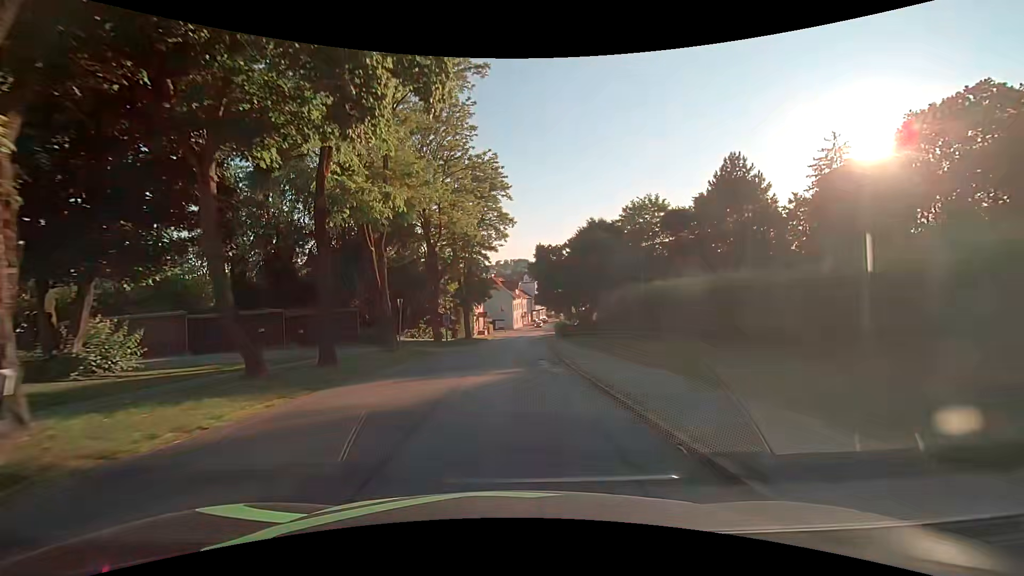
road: secondary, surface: asphalt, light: Day
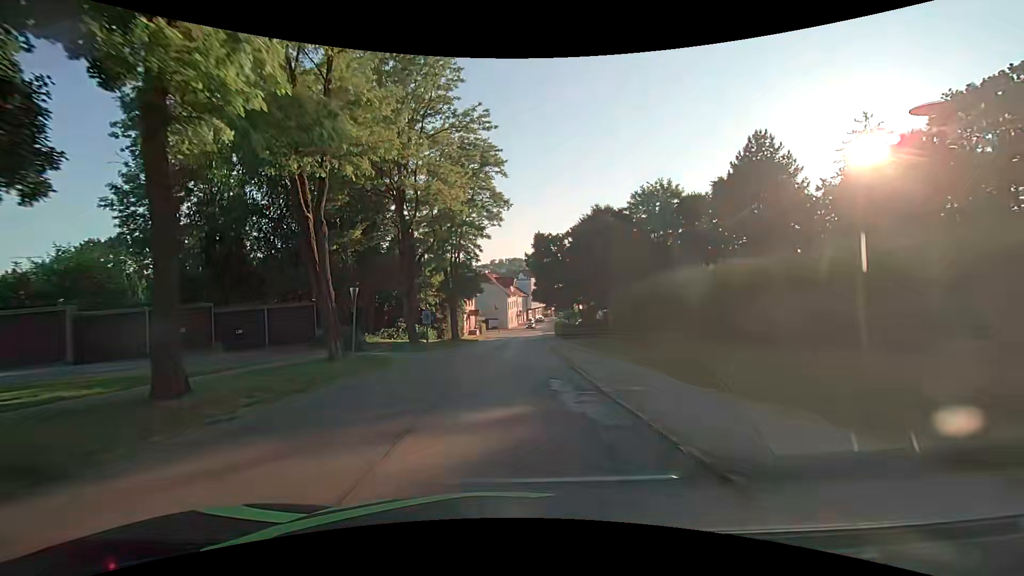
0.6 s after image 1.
(+0.1, +7.7) m; 0°
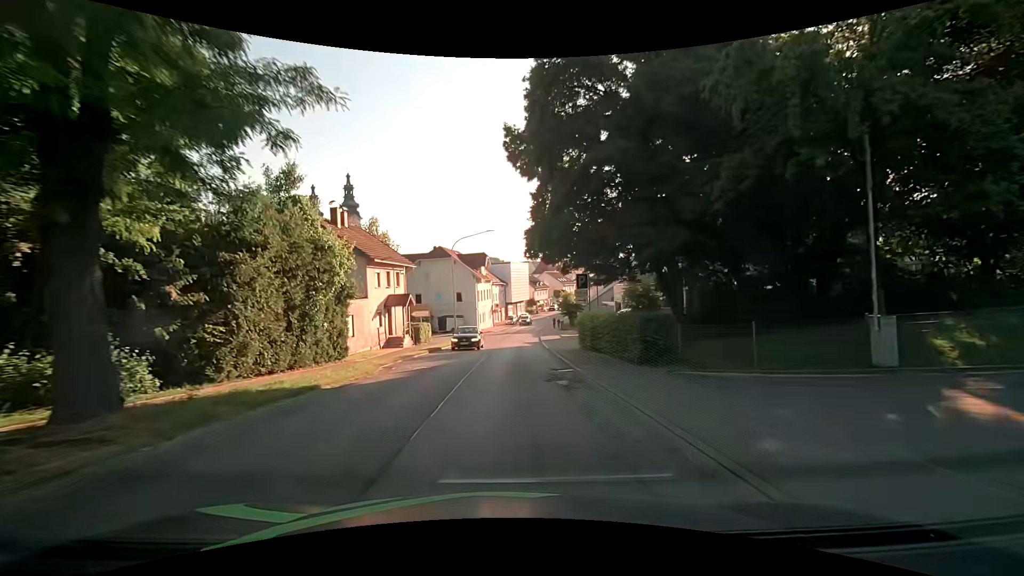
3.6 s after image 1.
(+1.5, +38.2) m; +4°
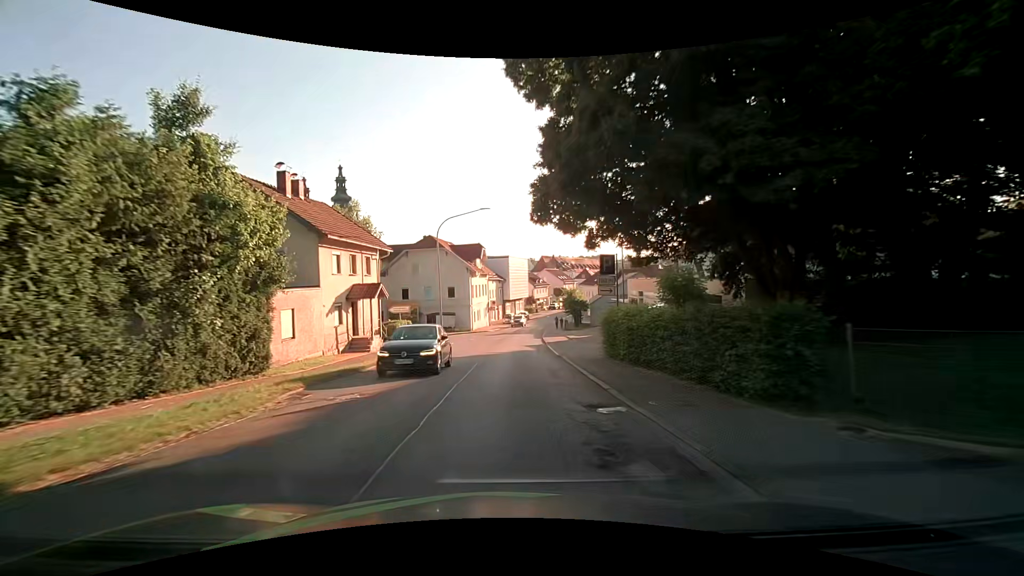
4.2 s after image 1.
(0.0, +7.6) m; 0°
(0, +10) (0, +20) (0, +30) (+1, +40) (+1, +50) (+2, +60) (+3, +70) (+5, +80) (+7, +90) (+9, +99) m
